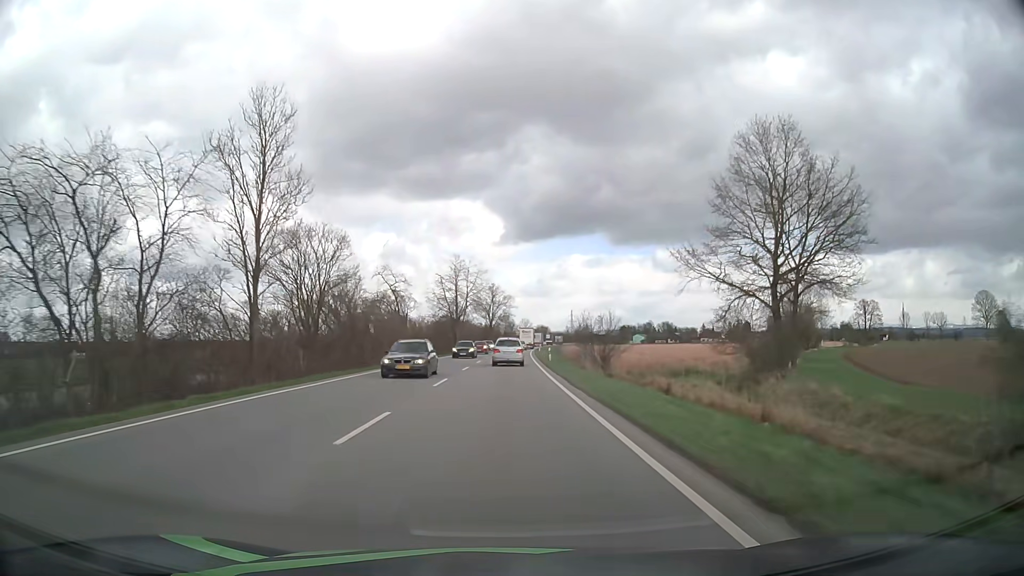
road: primary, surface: asphalt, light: Day
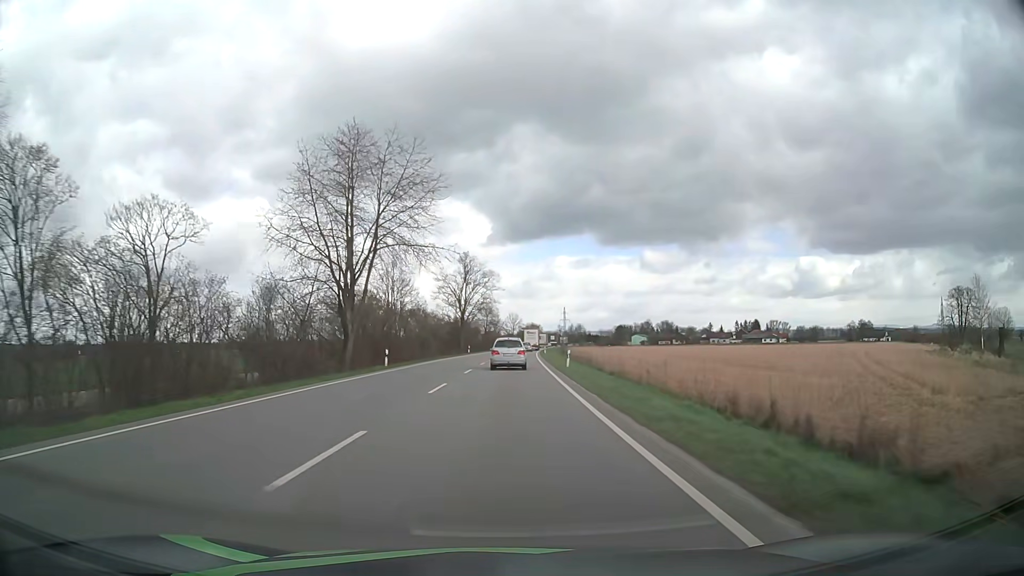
(+0.6, +61.9) m; +1°
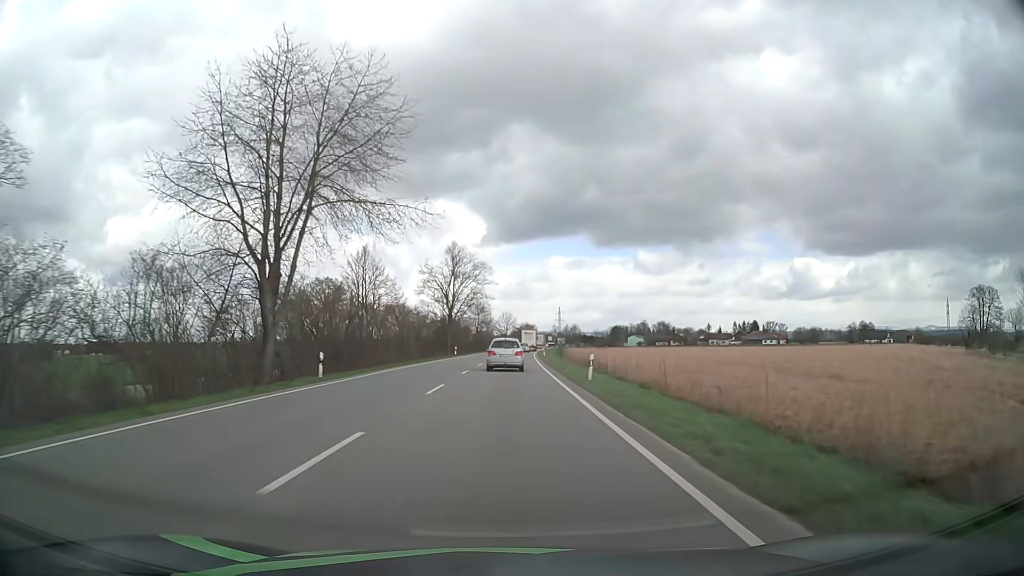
(0.0, +12.2) m; 0°
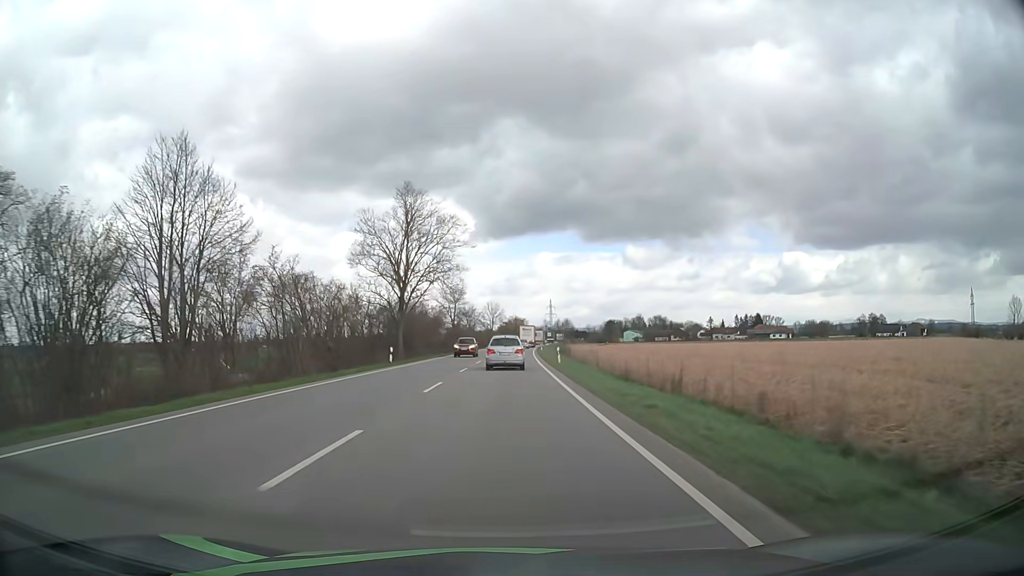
(+0.5, +35.3) m; +1°
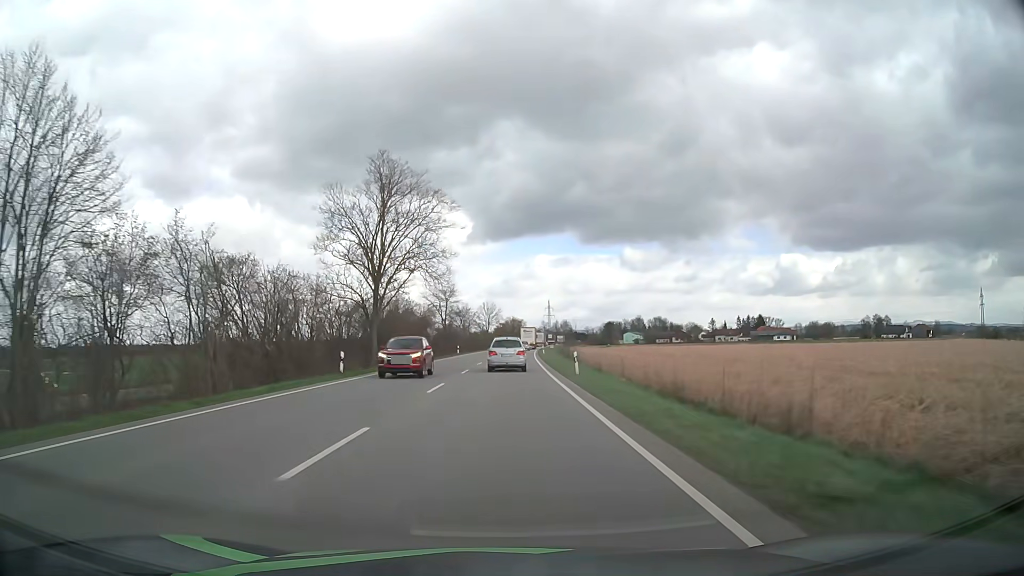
(0.0, +11.4) m; 0°
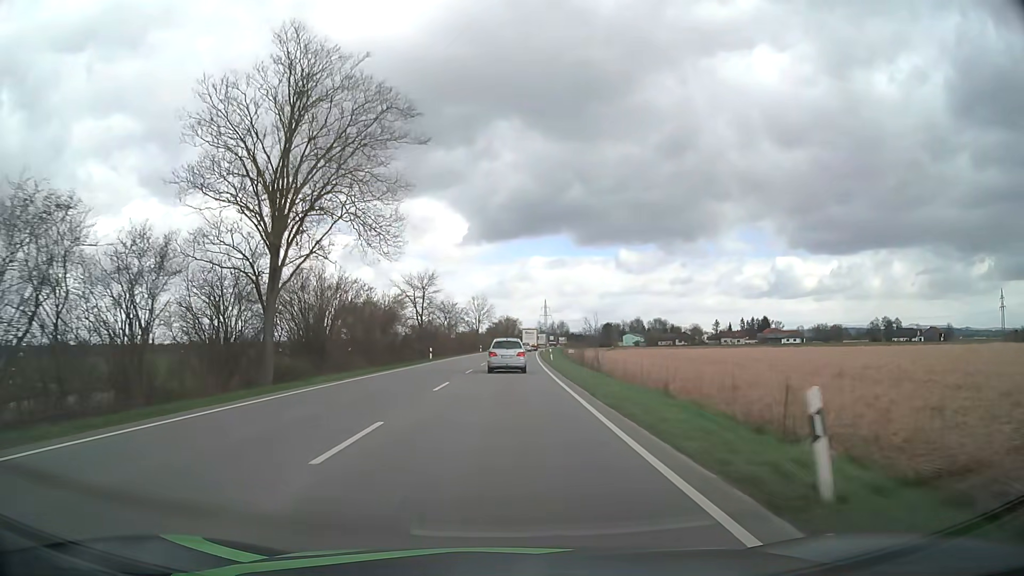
(+0.1, +22.7) m; 0°
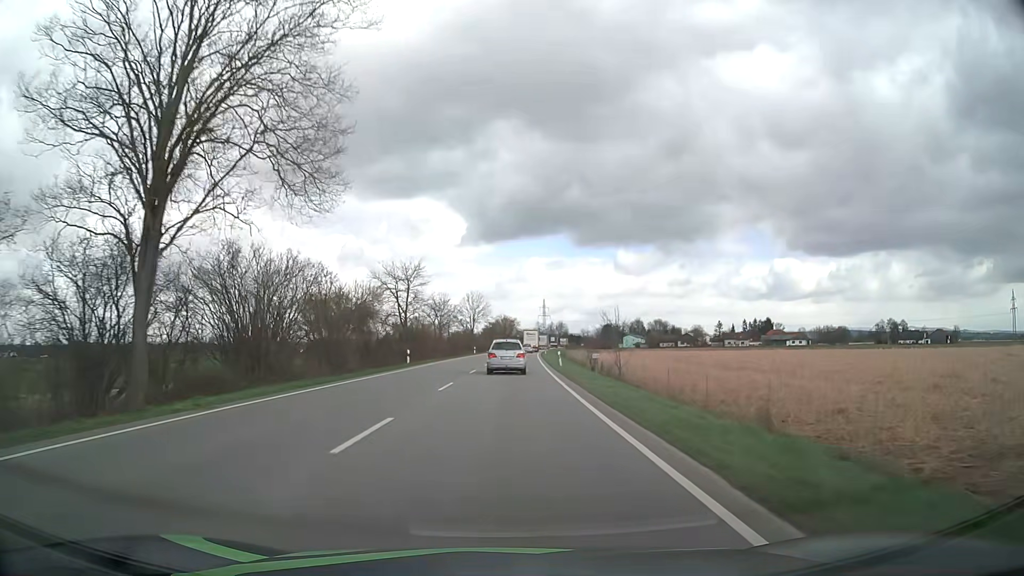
(0.0, +11.3) m; 0°
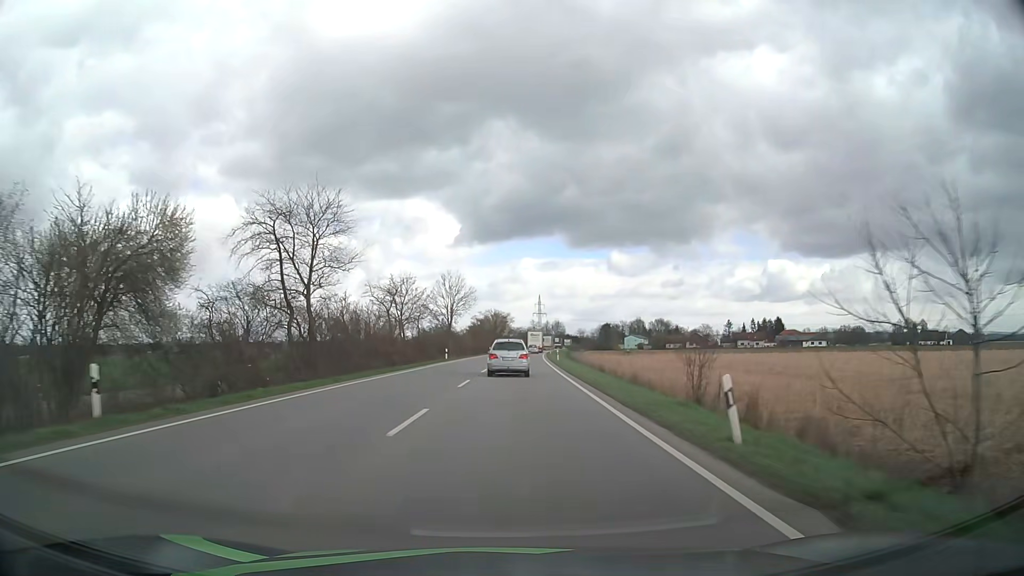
(+0.2, +34.1) m; +1°
(0, +10) (0, +20) (0, +30) (+1, +40) (+1, +50) (+1, +60) (+2, +70) (+3, +80) (+3, +90) (+4, +100) m
